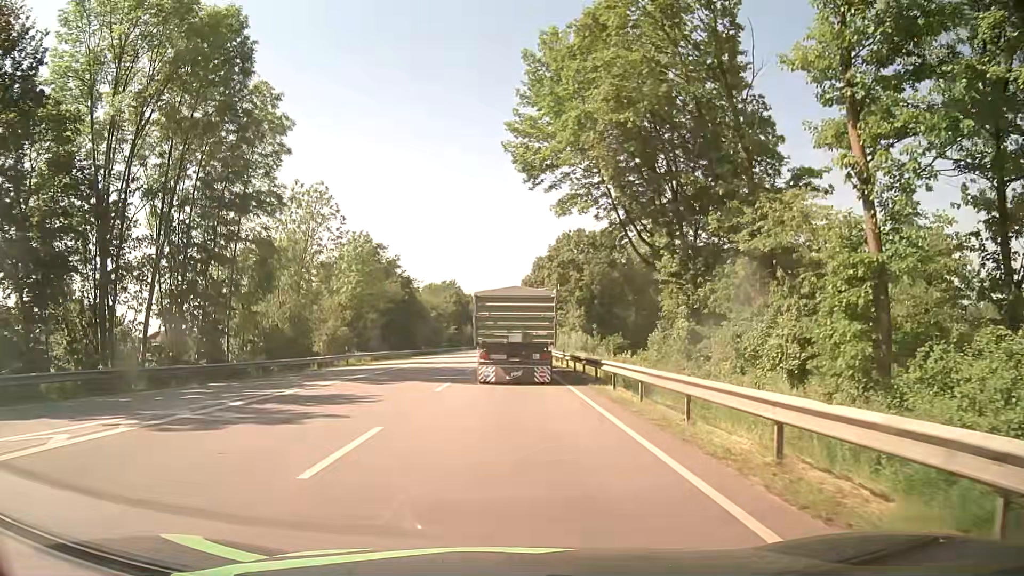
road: primary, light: Day
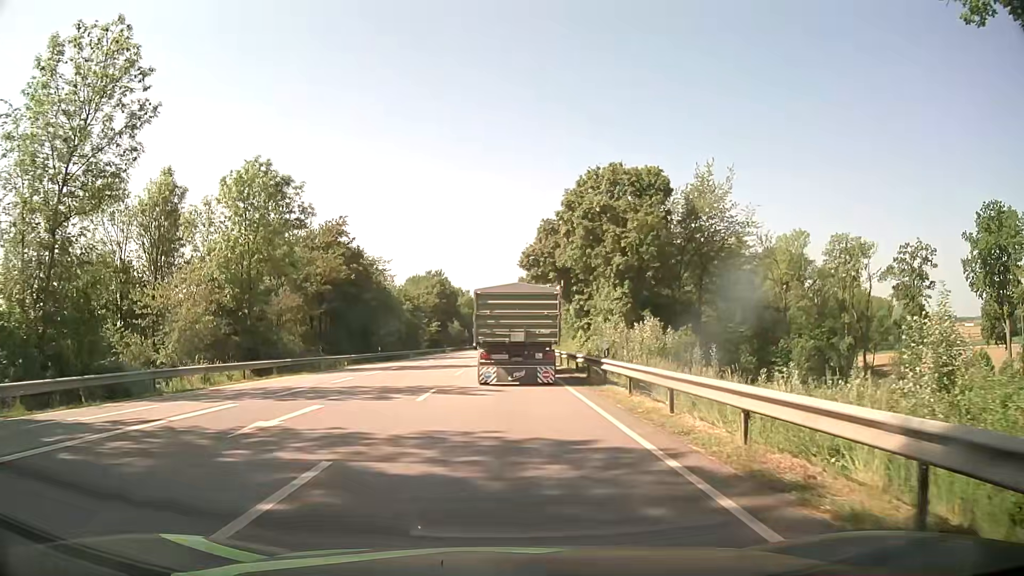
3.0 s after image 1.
(+0.5, +27.1) m; +1°
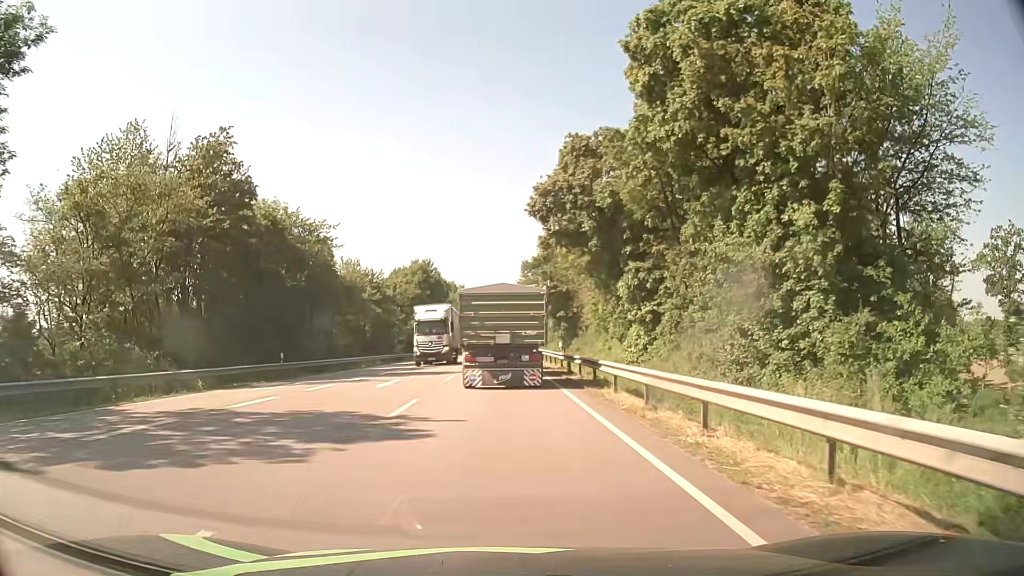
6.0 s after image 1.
(+0.2, +26.8) m; 0°
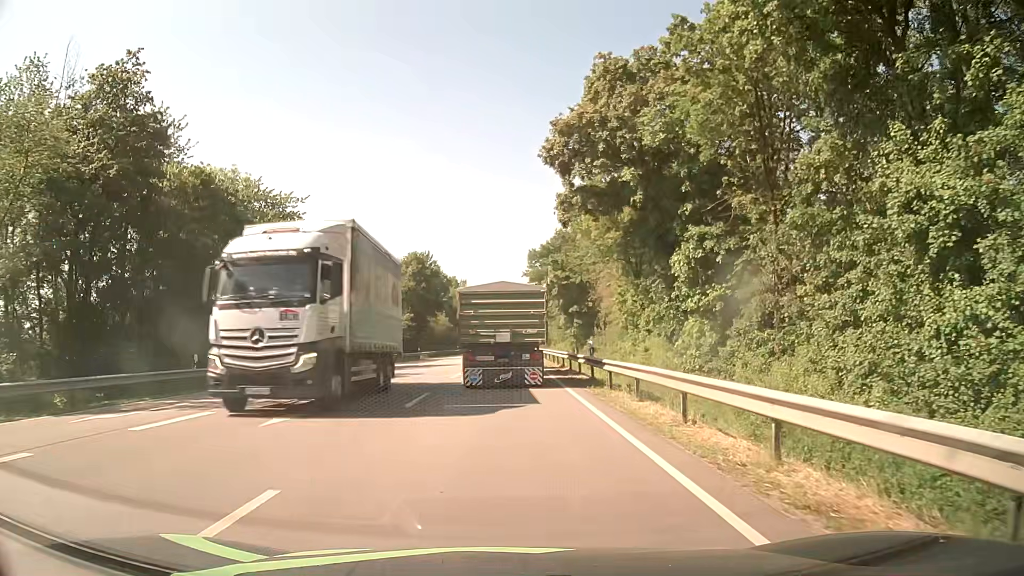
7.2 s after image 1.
(0.0, +10.6) m; 0°
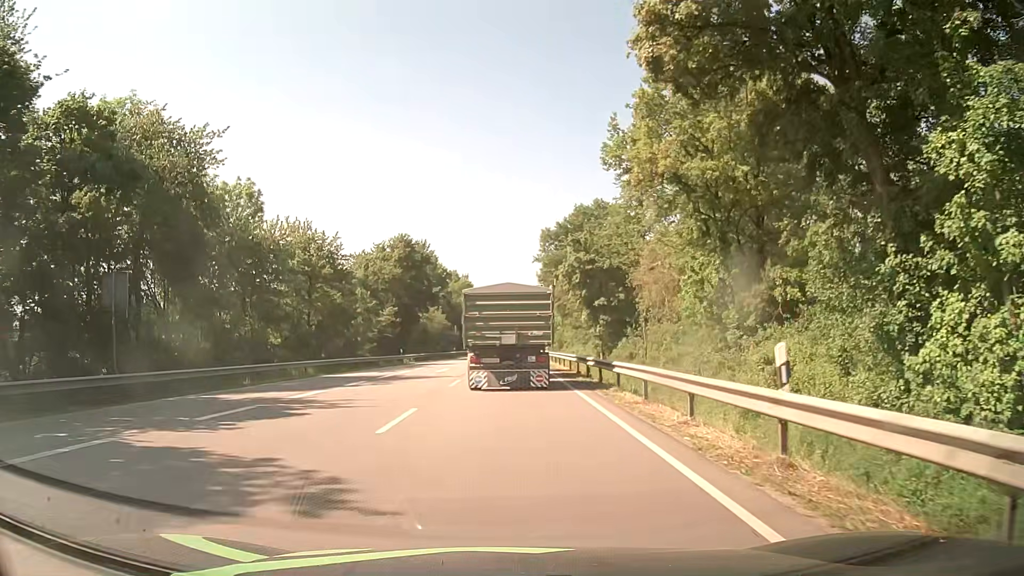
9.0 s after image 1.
(0.0, +15.9) m; +1°
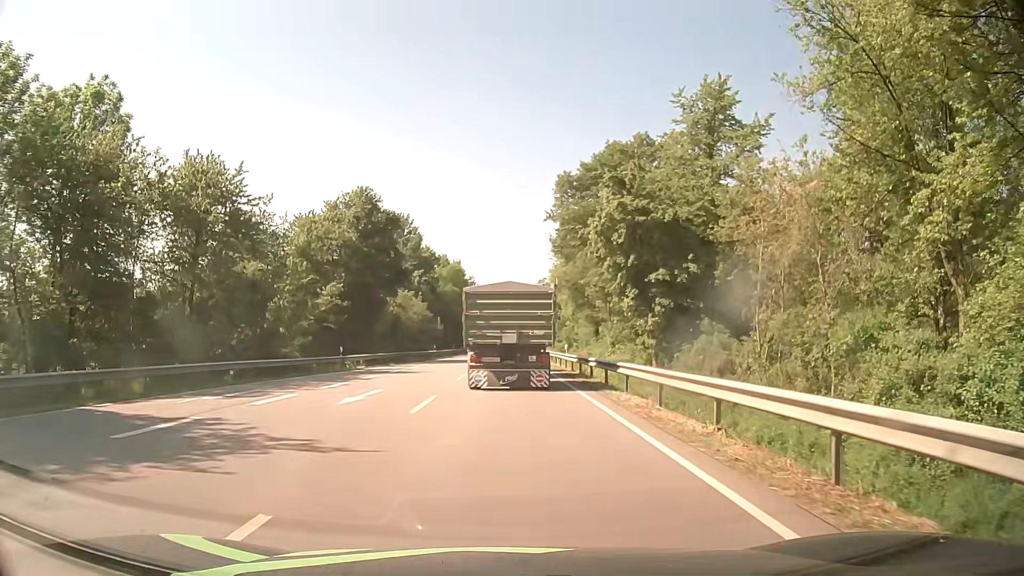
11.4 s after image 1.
(-0.4, +21.1) m; -1°
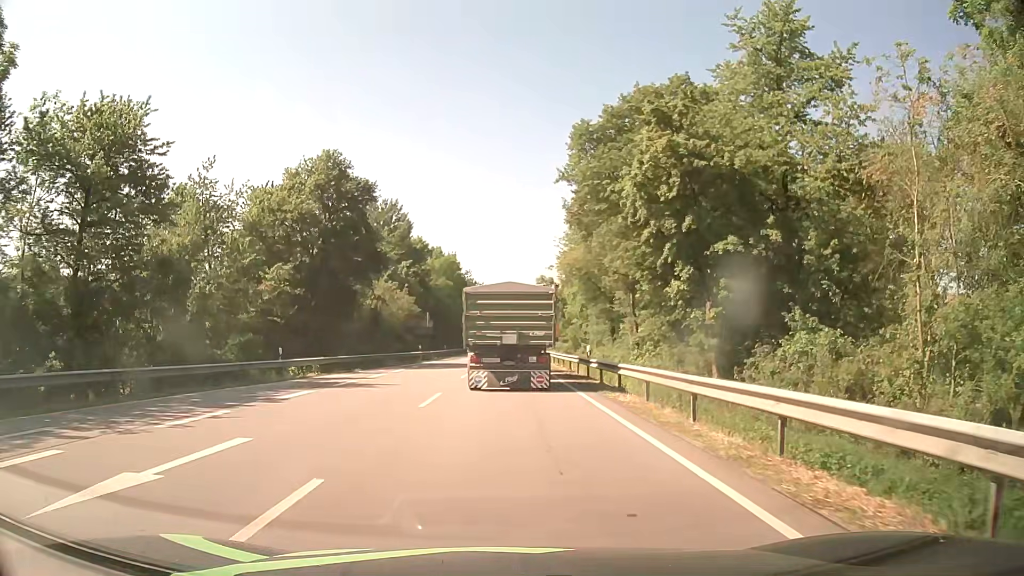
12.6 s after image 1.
(0.0, +10.6) m; +1°
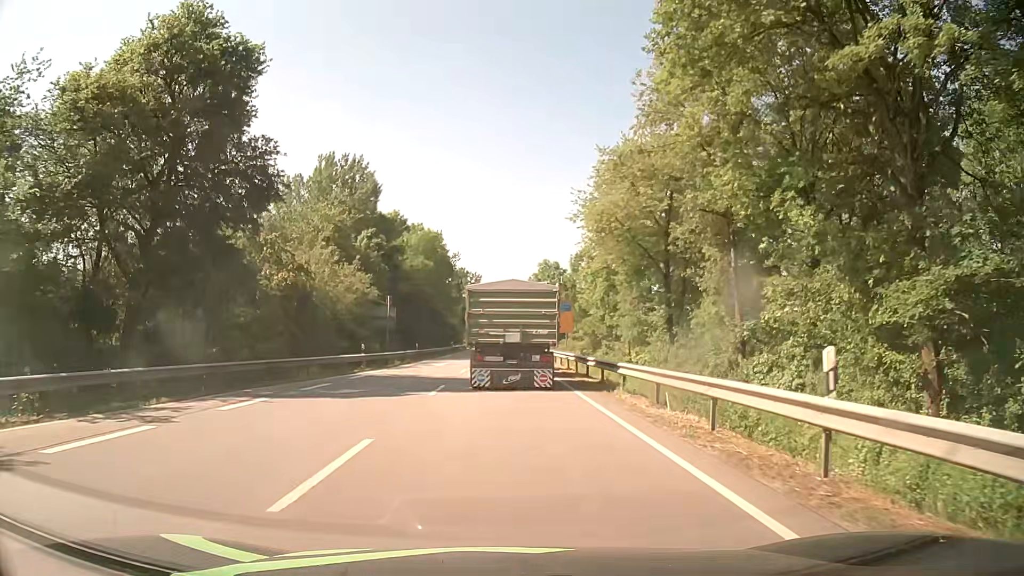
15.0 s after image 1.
(-0.1, +21.2) m; 0°
(0, +10) (0, +20) (0, +30) (0, +40) (0, +50) (-1, +60) (-1, +70) (-1, +80) (-1, +90) (-1, +100) m
